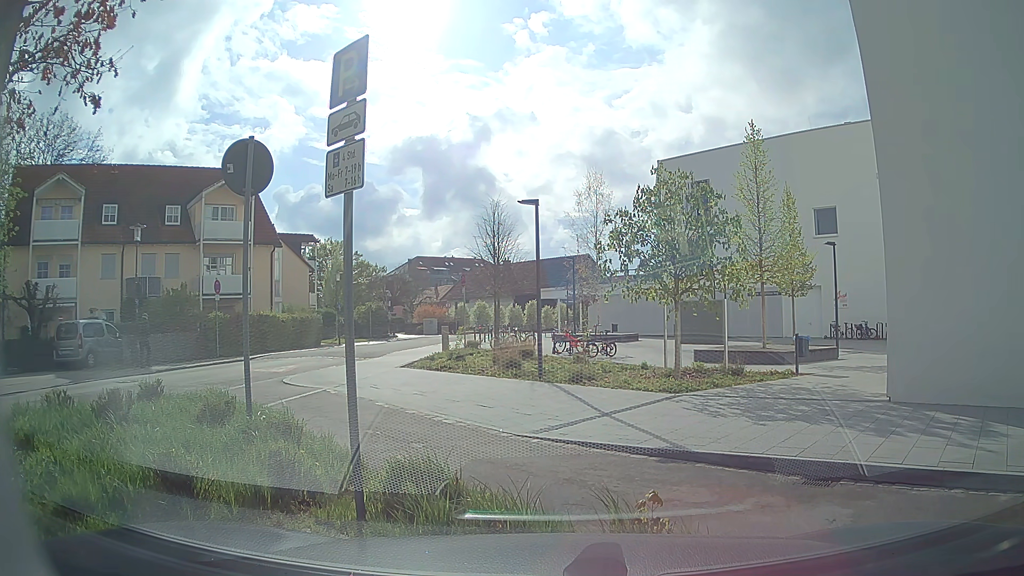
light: Day
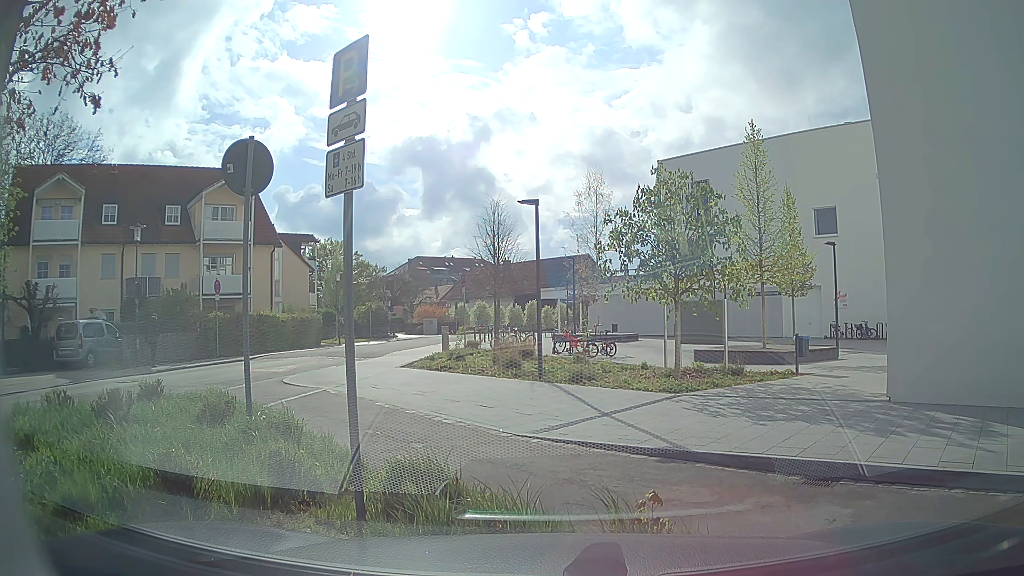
(0.0, 0.0) m; 0°
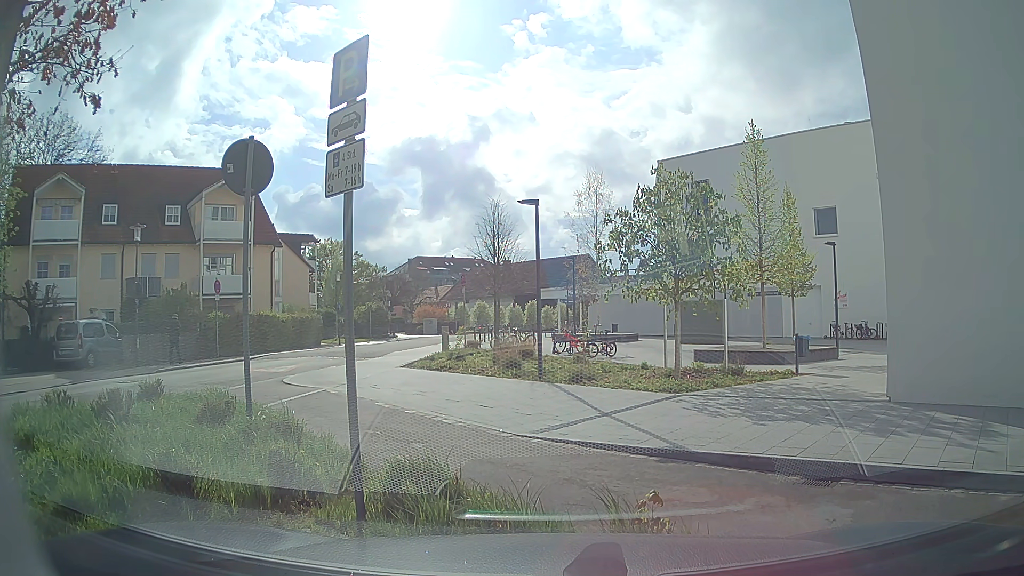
(0.0, 0.0) m; 0°
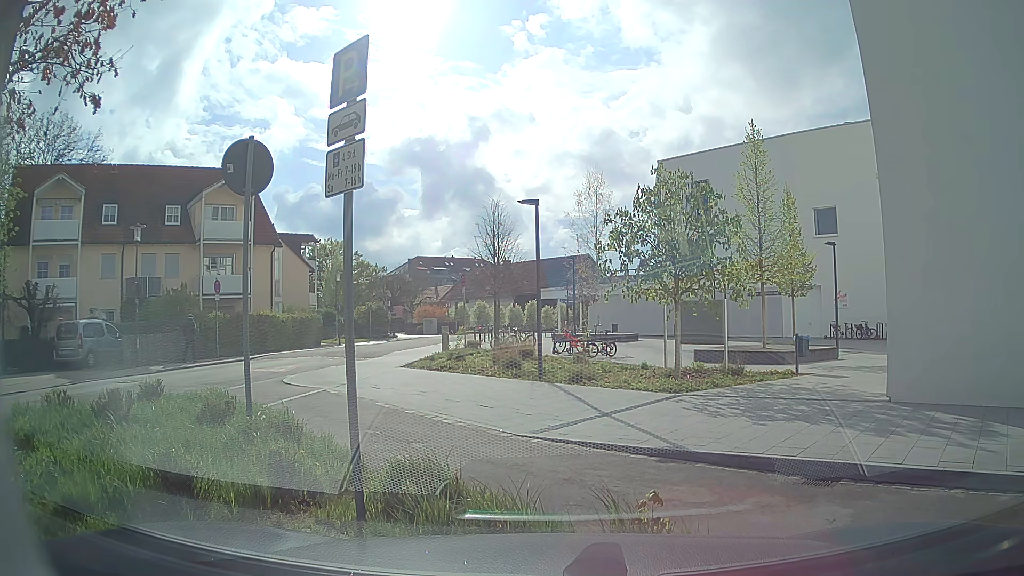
(0.0, 0.0) m; 0°
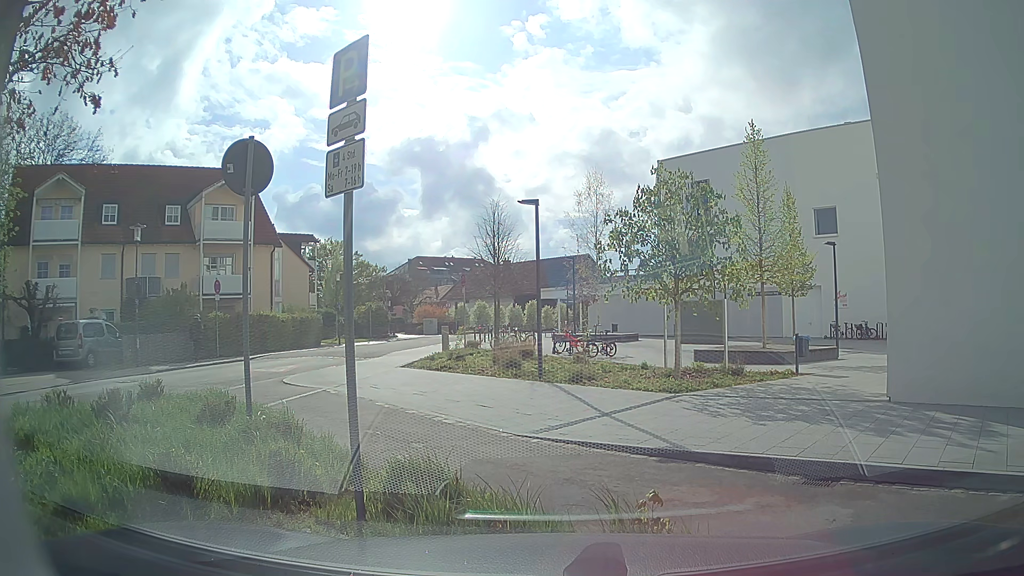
(0.0, 0.0) m; 0°
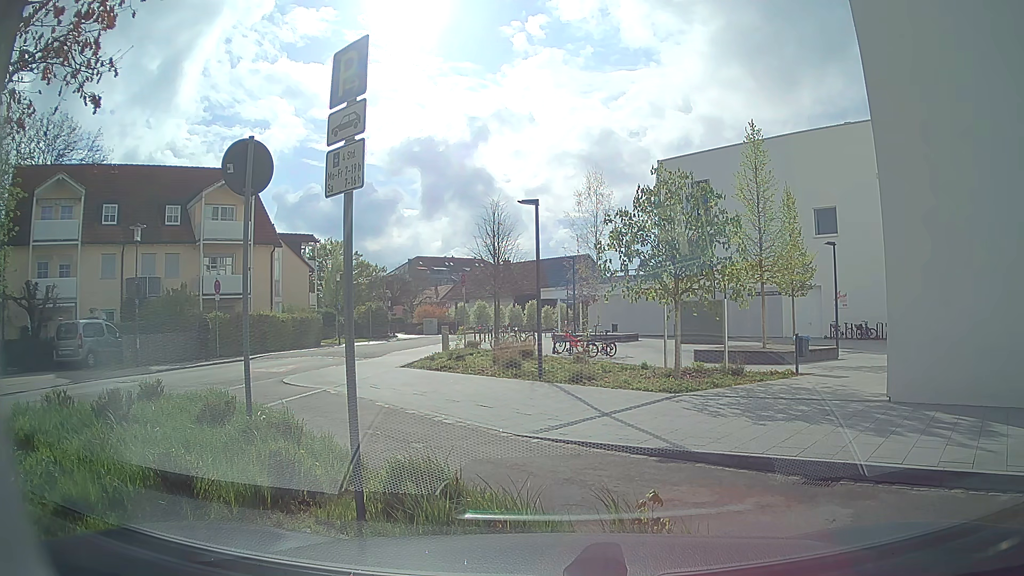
(0.0, 0.0) m; 0°
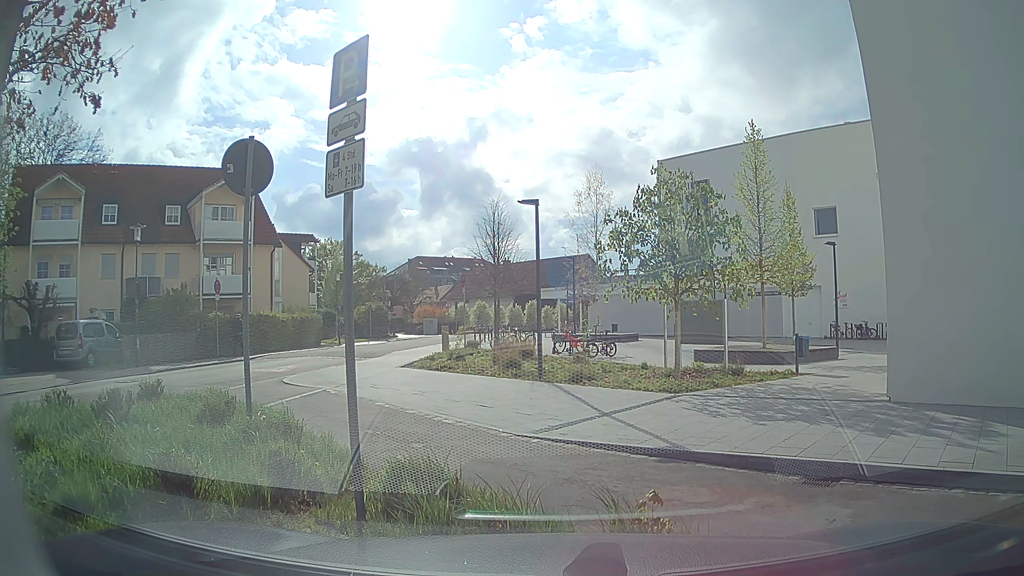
(0.0, 0.0) m; 0°
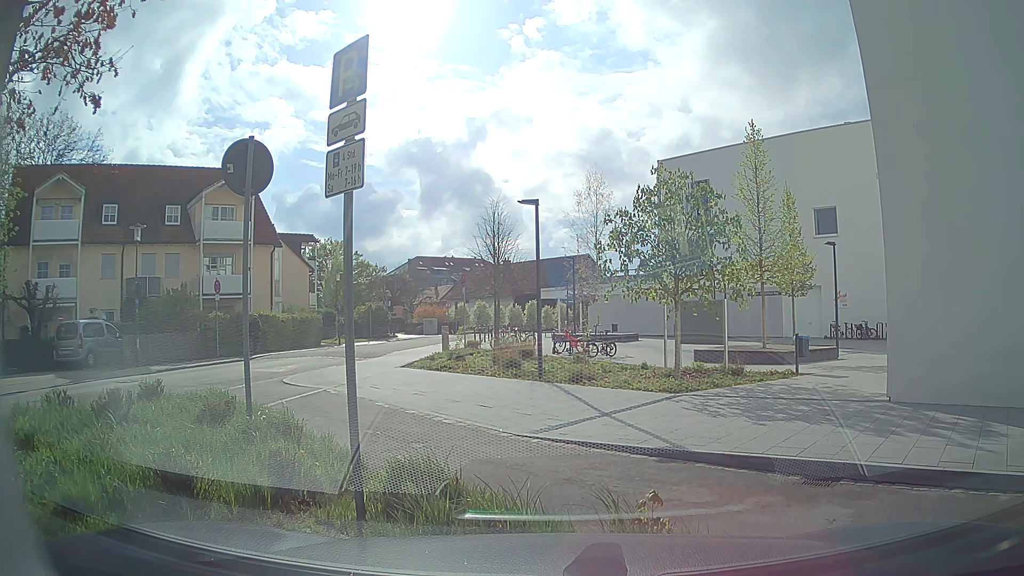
(0.0, 0.0) m; 0°
